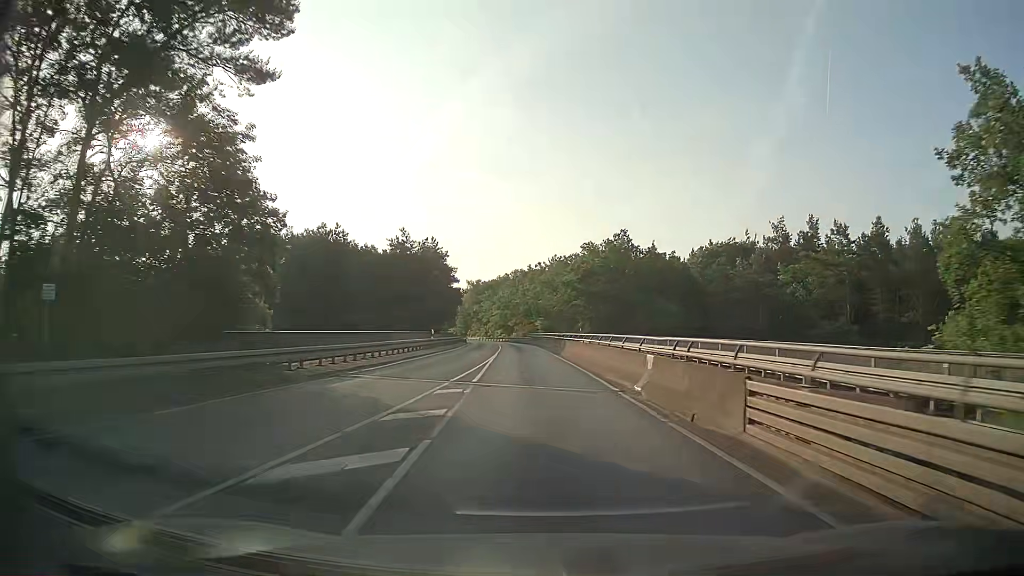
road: secondary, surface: asphalt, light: Day
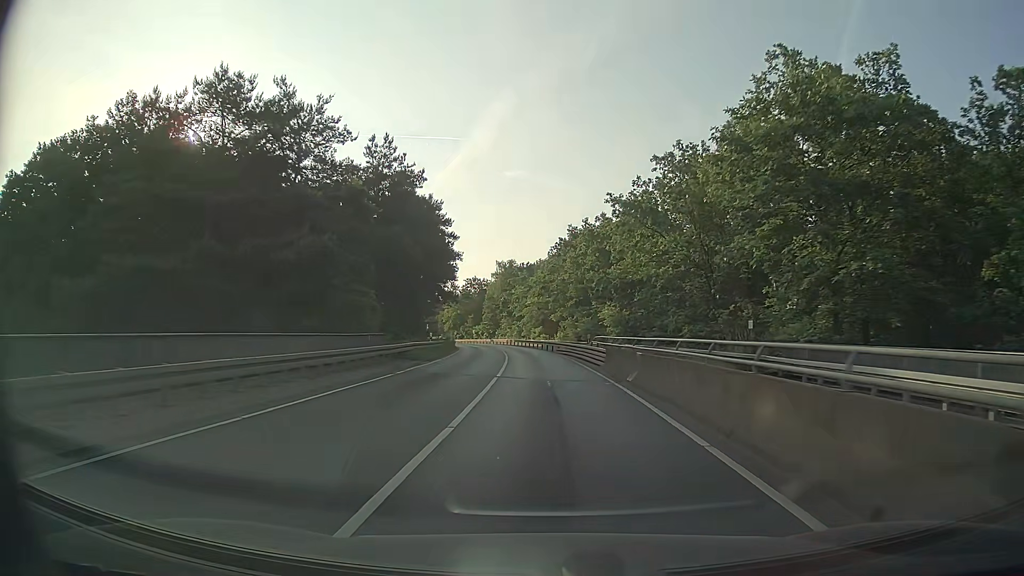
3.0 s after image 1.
(-2.2, +50.8) m; -4°
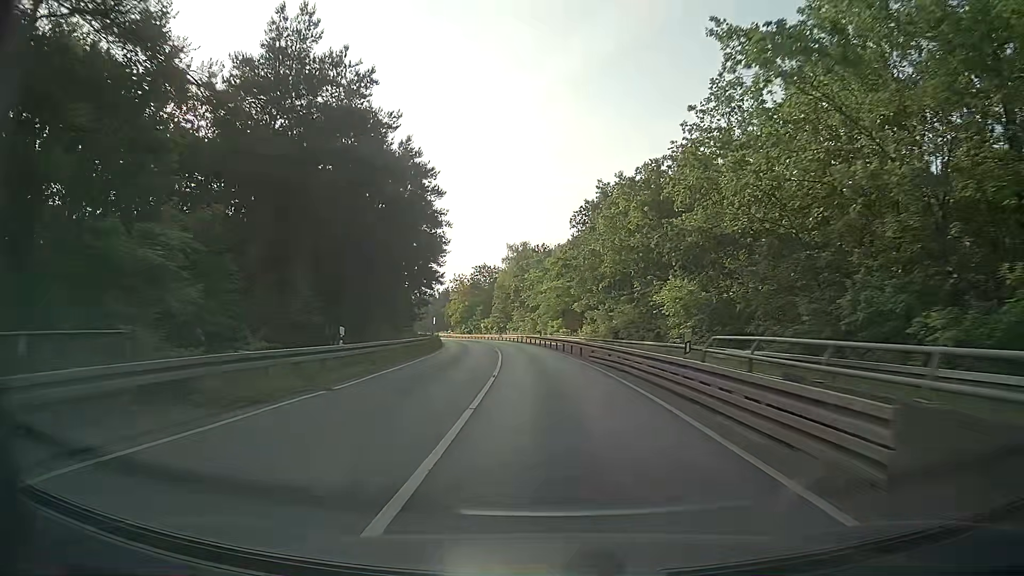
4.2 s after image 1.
(-0.3, +19.9) m; -2°
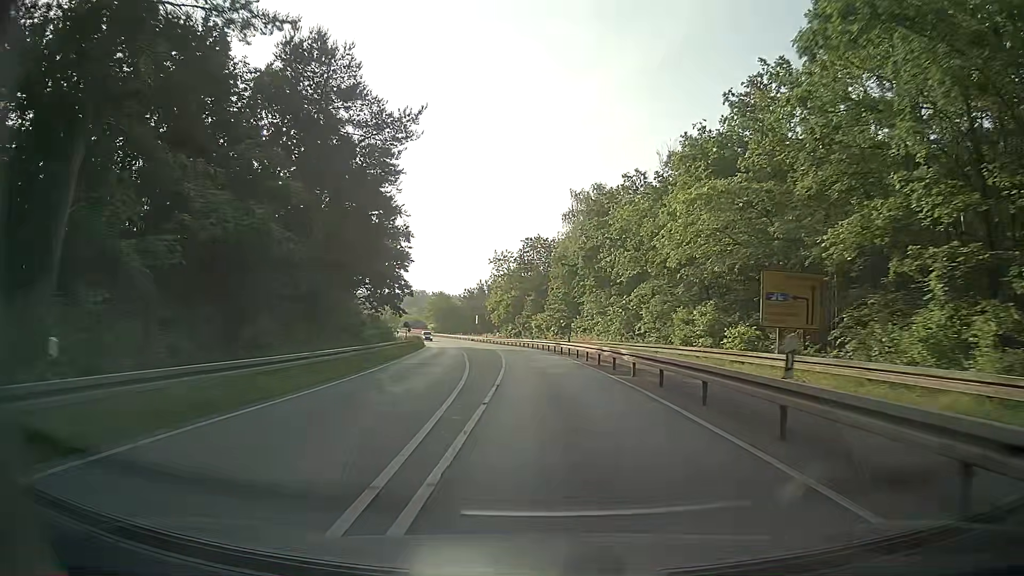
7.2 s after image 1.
(-2.4, +48.7) m; -5°
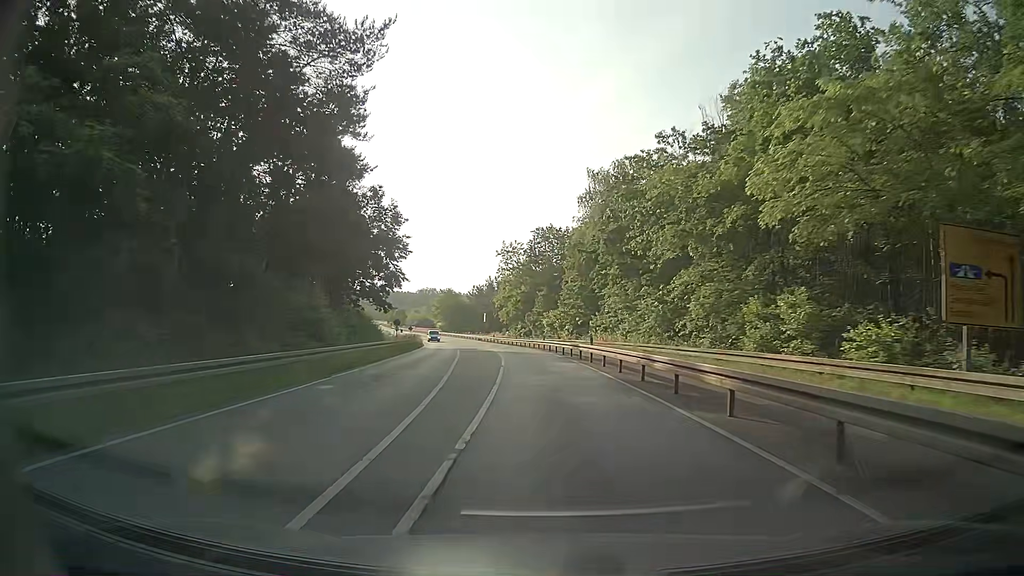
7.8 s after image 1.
(-0.1, +9.6) m; -1°
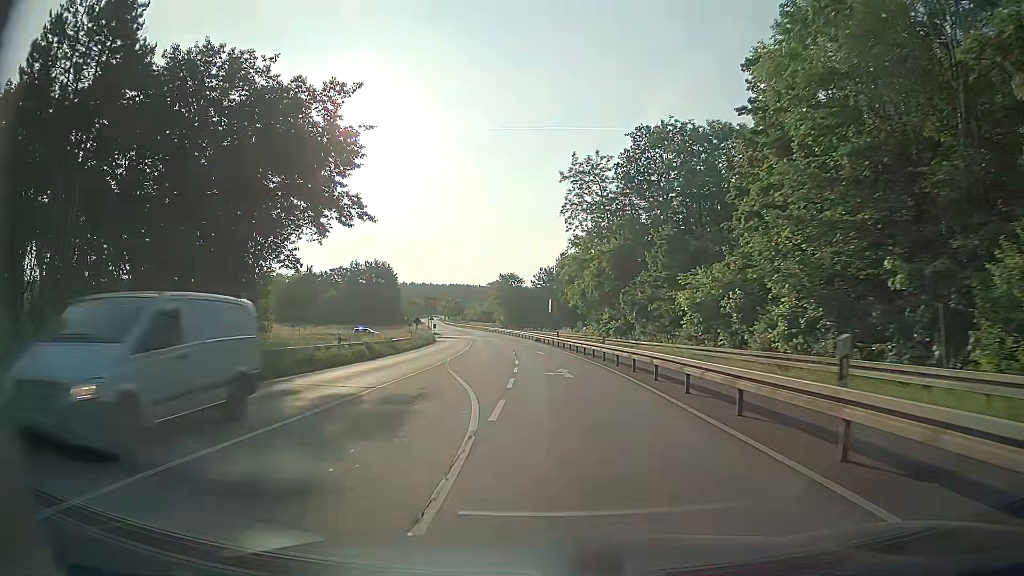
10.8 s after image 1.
(-2.1, +47.6) m; -6°
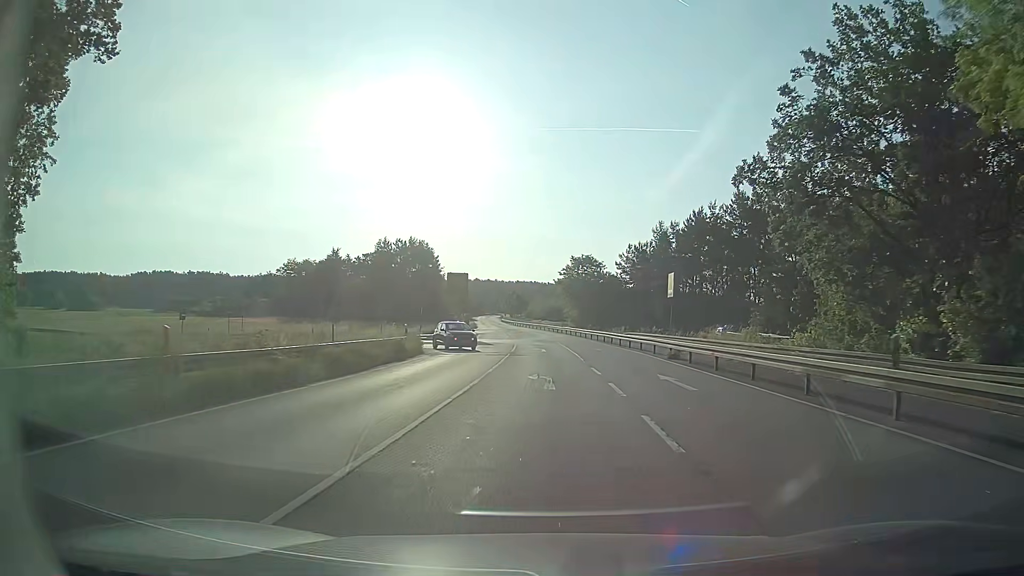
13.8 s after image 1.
(-3.2, +44.6) m; -7°
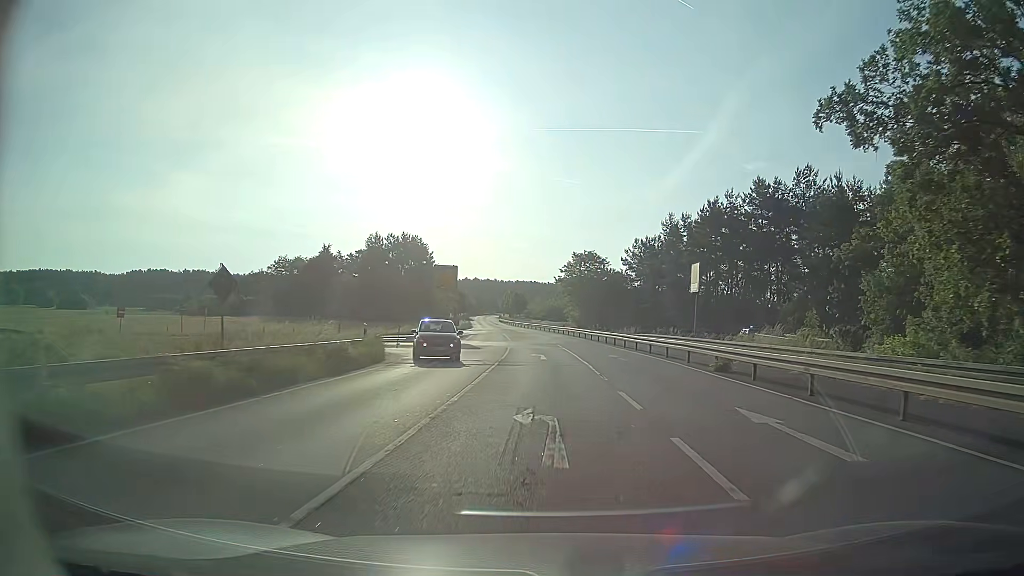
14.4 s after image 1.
(+0.1, +8.0) m; +1°
